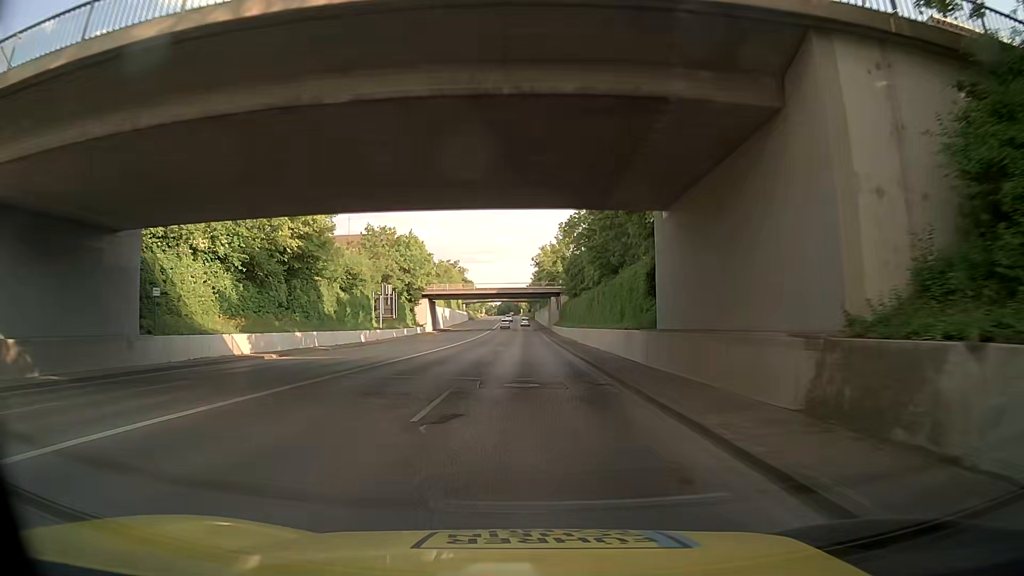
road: secondary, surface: asphalt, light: Day
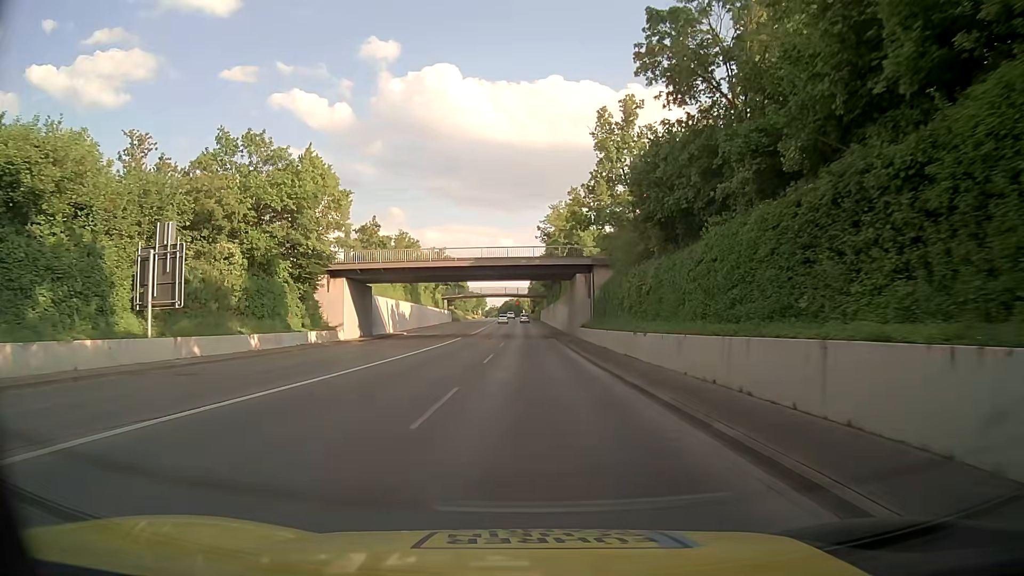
(-0.1, +45.9) m; -1°
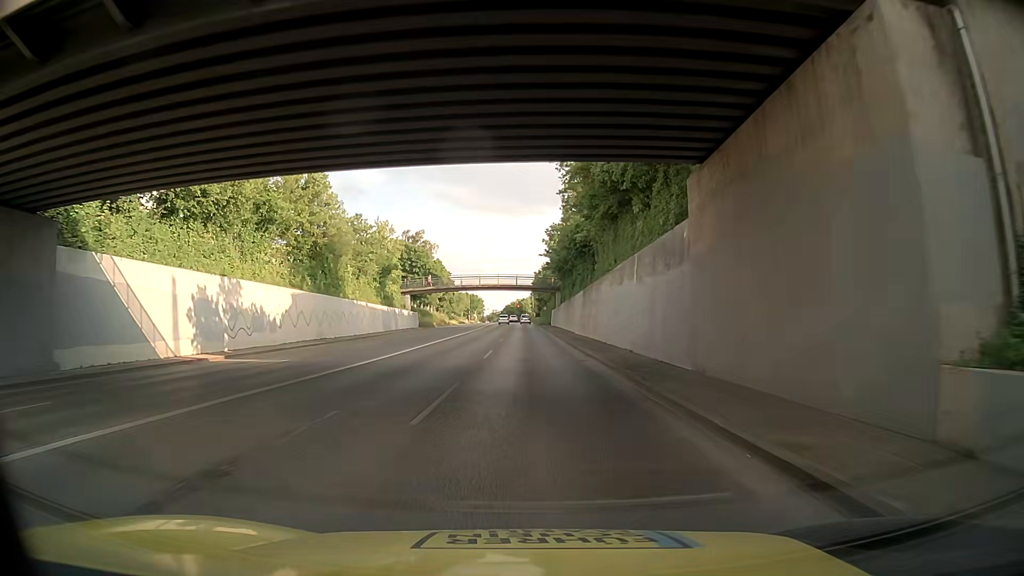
(-0.2, +44.9) m; 0°
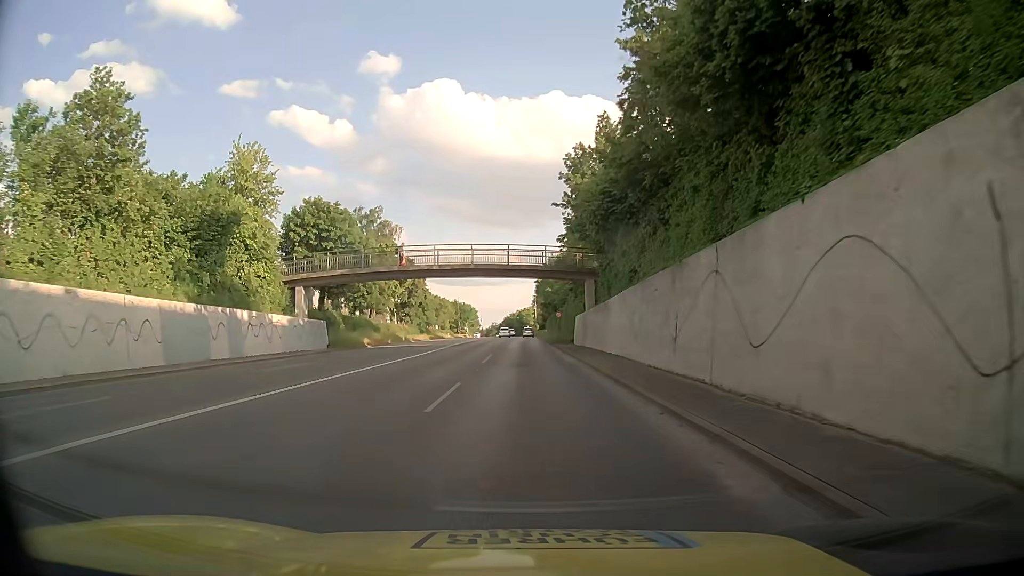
(-0.2, +43.0) m; 0°
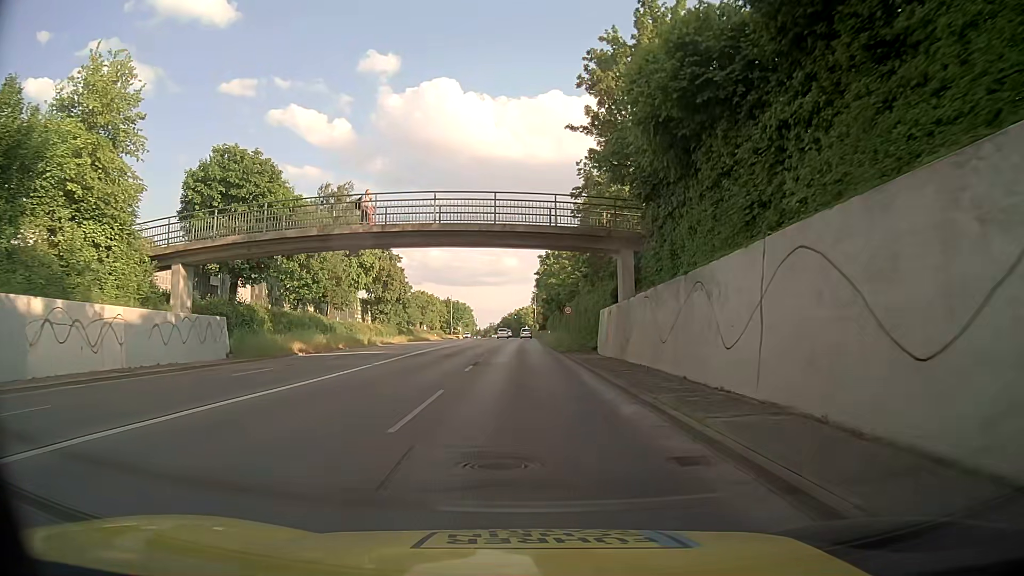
(+0.1, +17.1) m; 0°
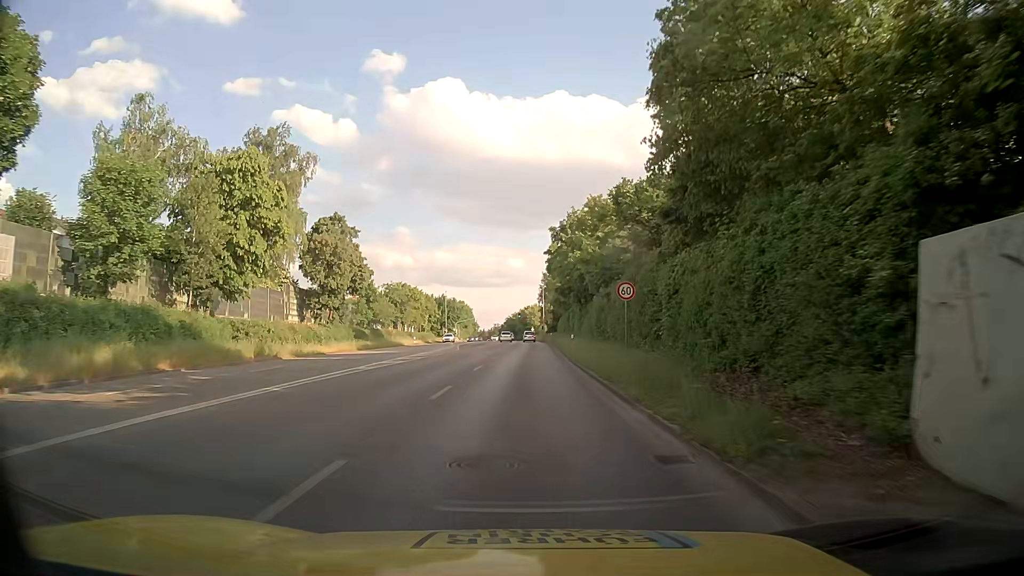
(-0.1, +26.2) m; 0°
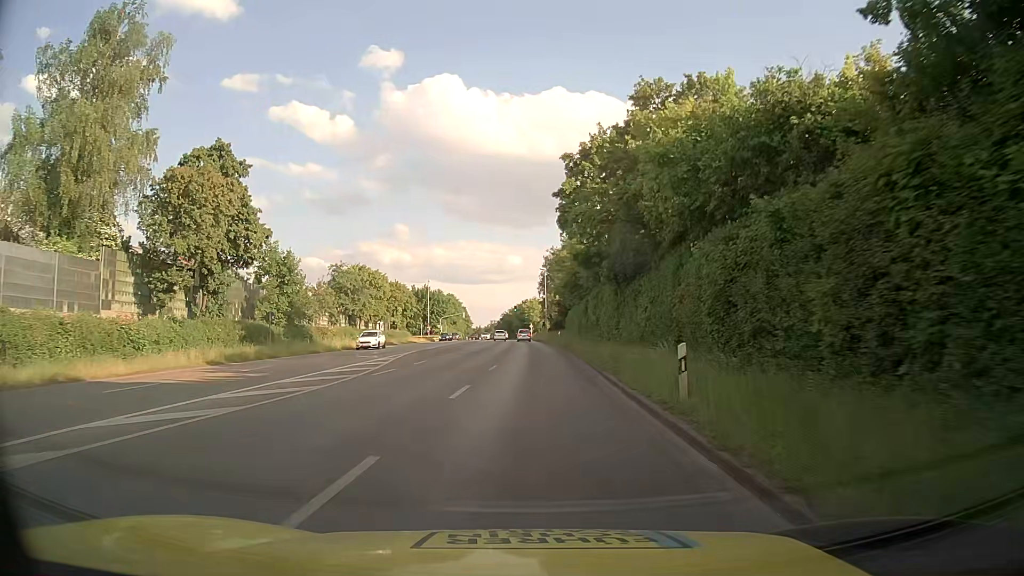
(-0.1, +26.7) m; 0°
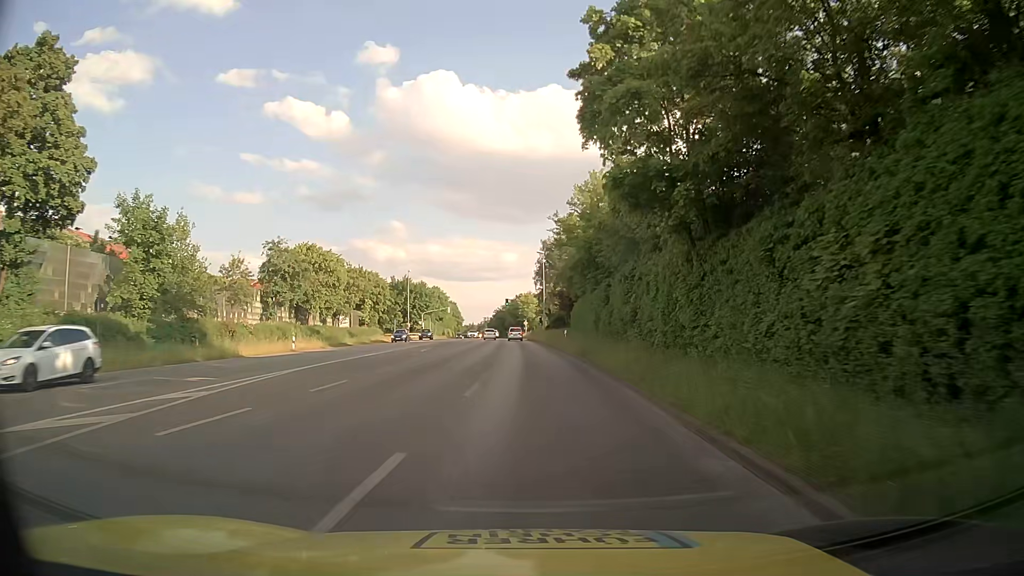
(0.0, +18.0) m; +1°
(0, +10) (0, +20) (0, +30) (-1, +40) (-1, +50) (-1, +60) (-1, +70) (-2, +80) (-2, +90) (-3, +100) m
